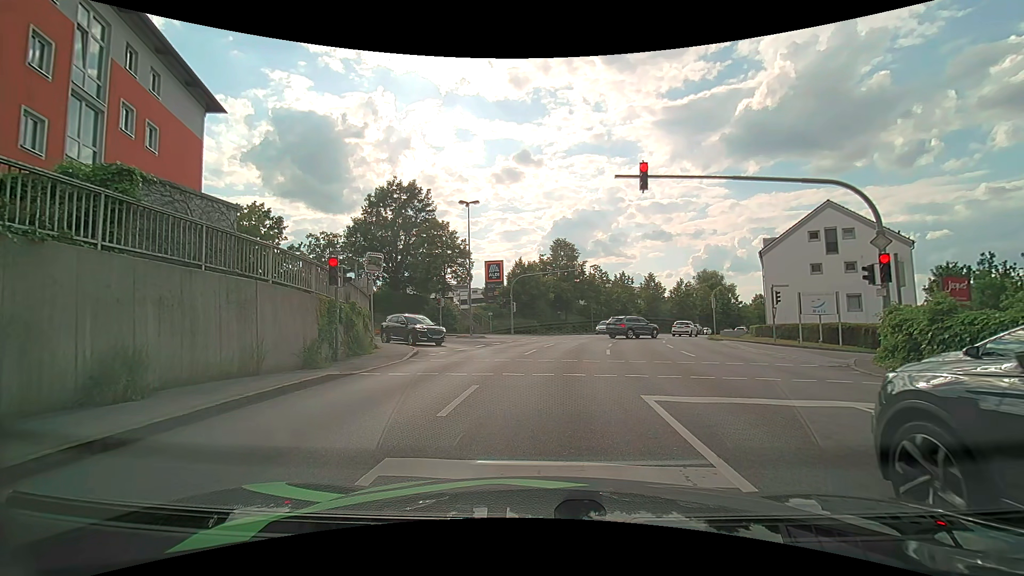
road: tertiary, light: Day
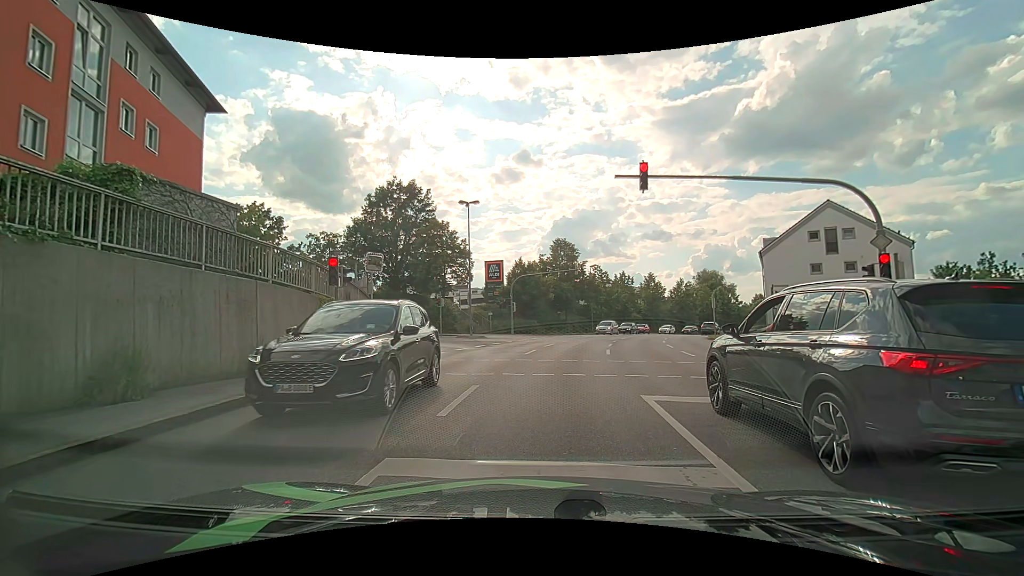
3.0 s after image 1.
(0.0, 0.0) m; 0°
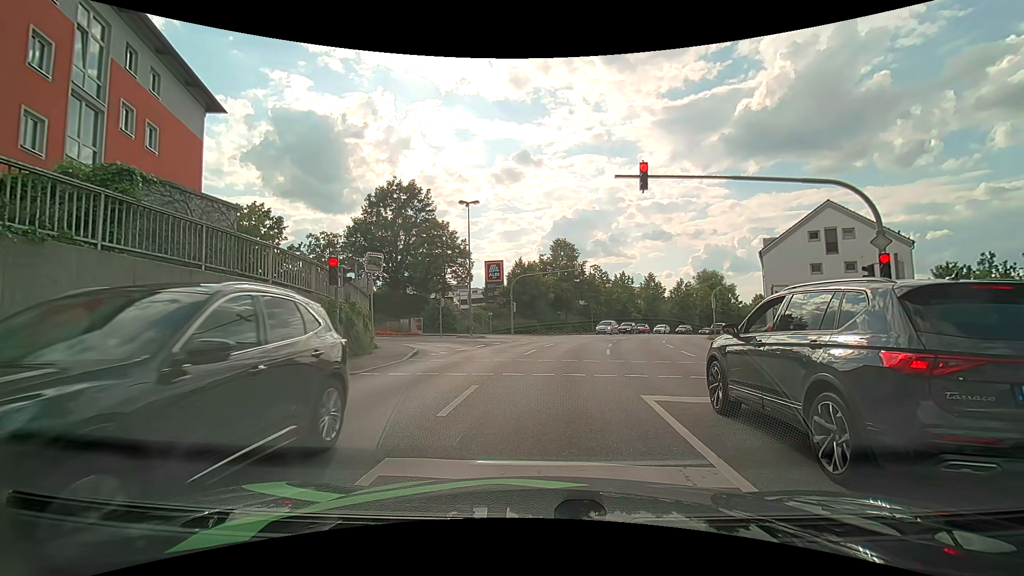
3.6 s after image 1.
(0.0, 0.0) m; 0°
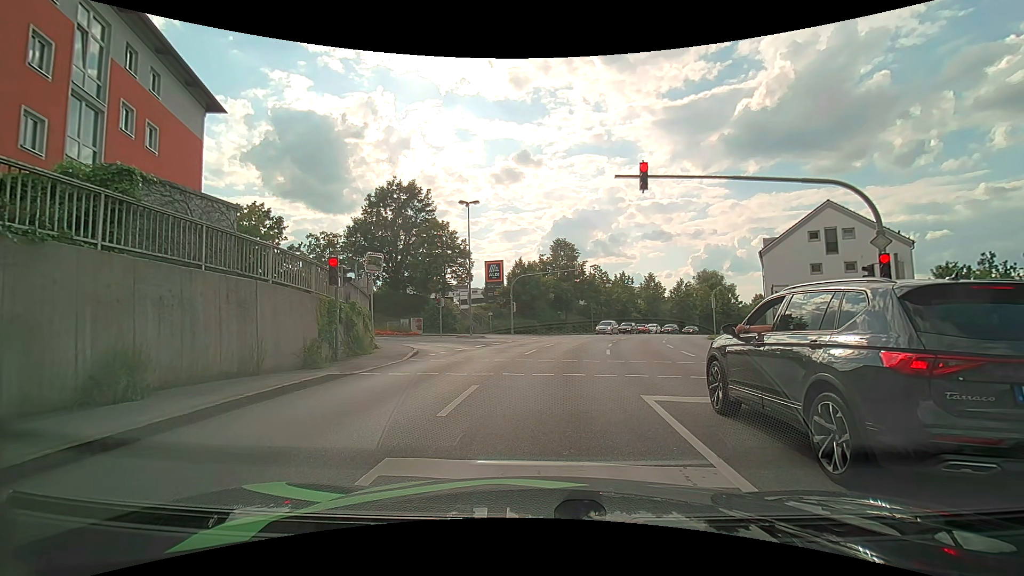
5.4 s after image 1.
(0.0, 0.0) m; 0°
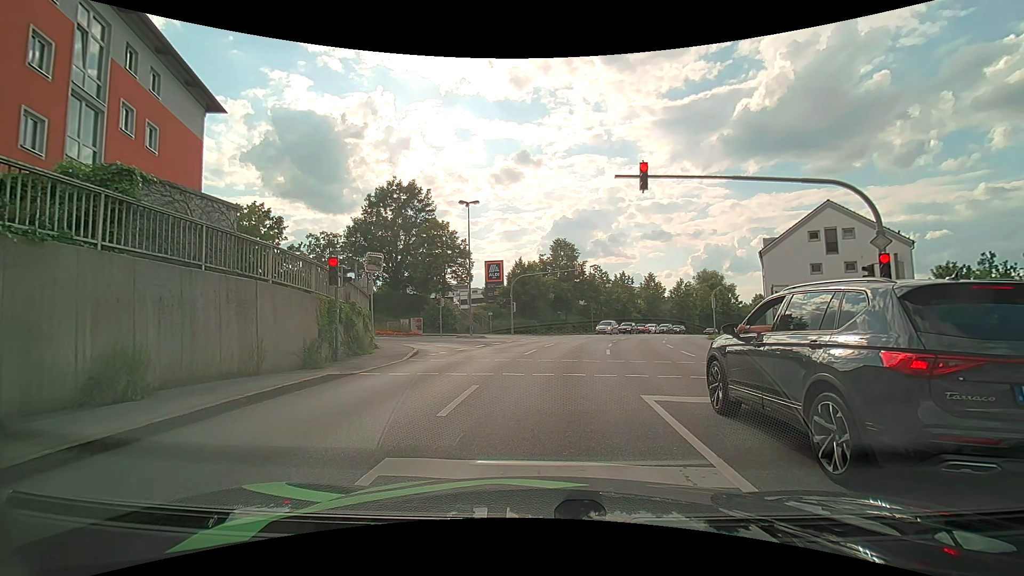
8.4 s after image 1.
(0.0, 0.0) m; 0°
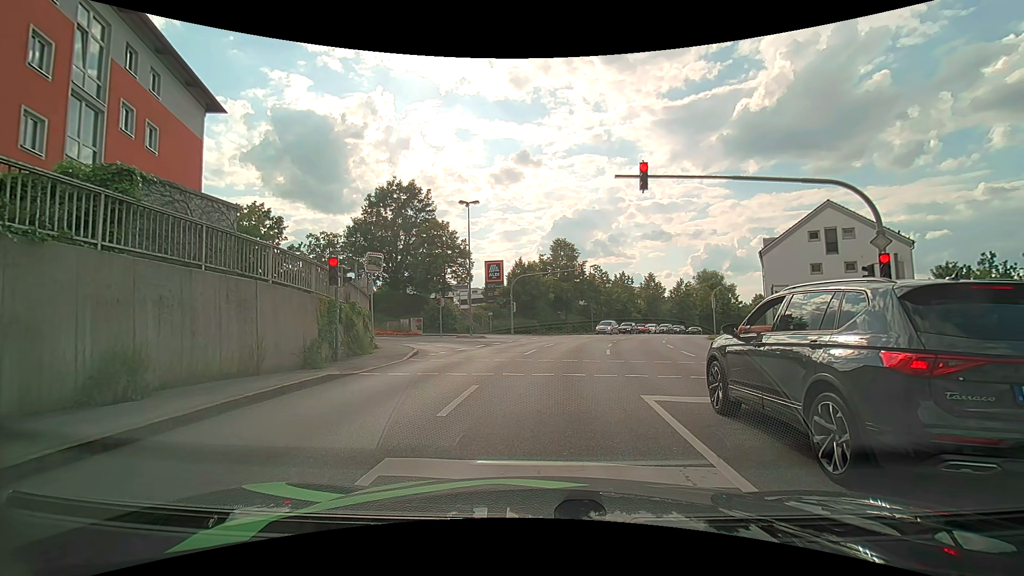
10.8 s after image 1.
(0.0, 0.0) m; 0°
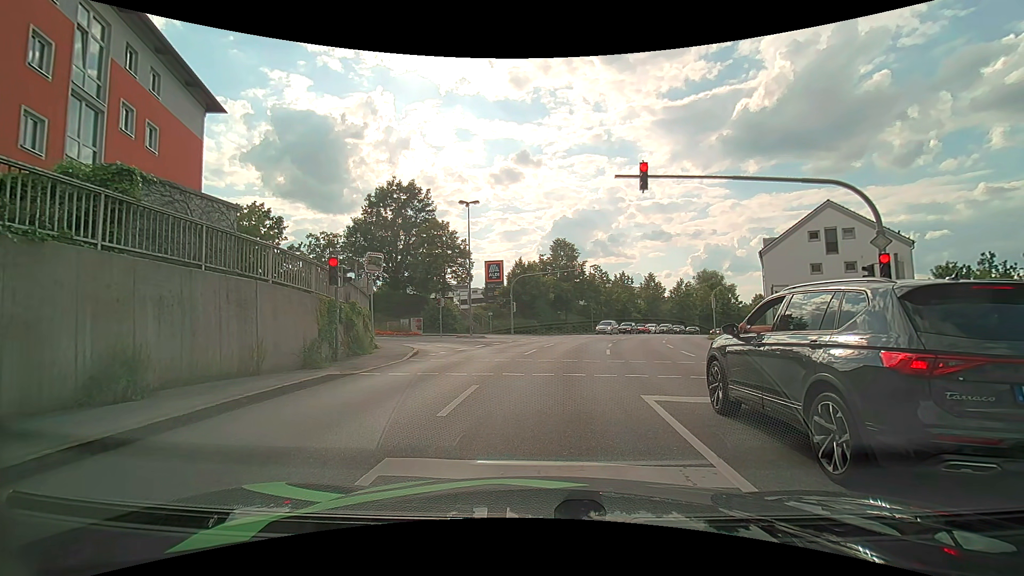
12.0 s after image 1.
(0.0, 0.0) m; 0°
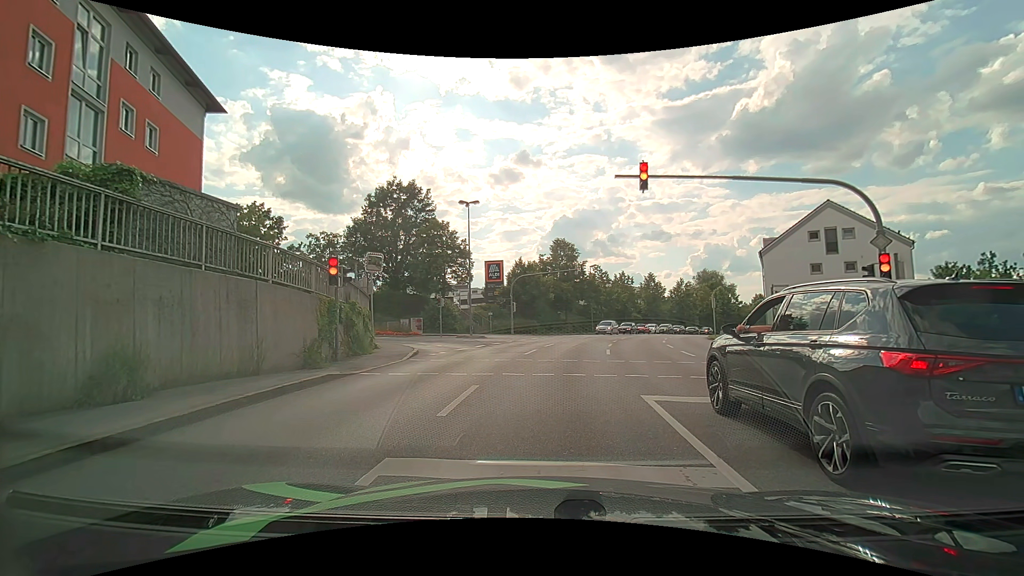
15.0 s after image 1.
(0.0, 0.0) m; 0°
(0, +10) (+1, +20) (+2, +30) (+2, +40) (-5, +45) (-15, +46) (-25, +46) (-35, +47) (-45, +47) (-55, +48) m
